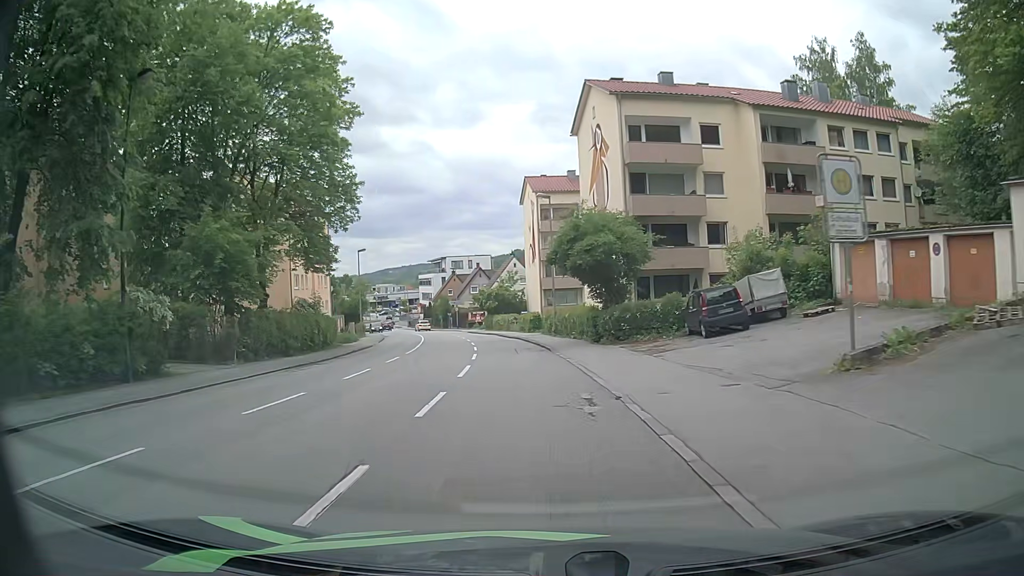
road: tertiary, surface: asphalt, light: Day
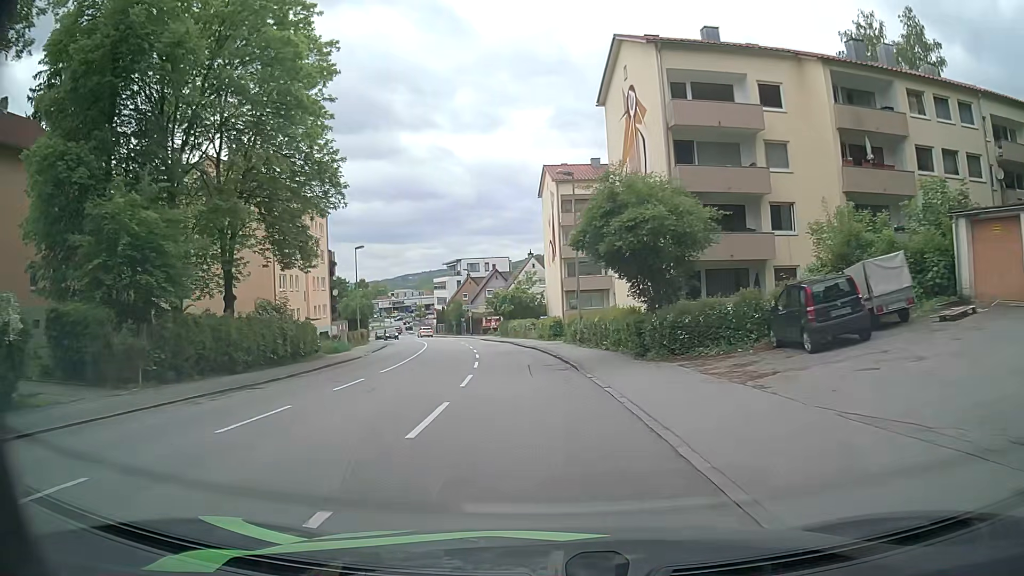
(-0.2, +7.4) m; -2°
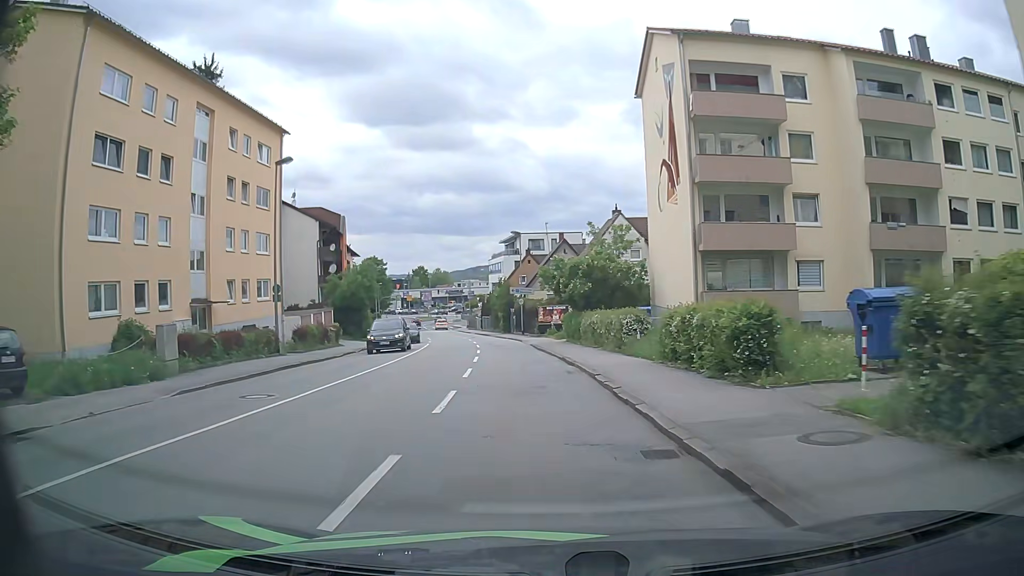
(-2.0, +29.3) m; -8°
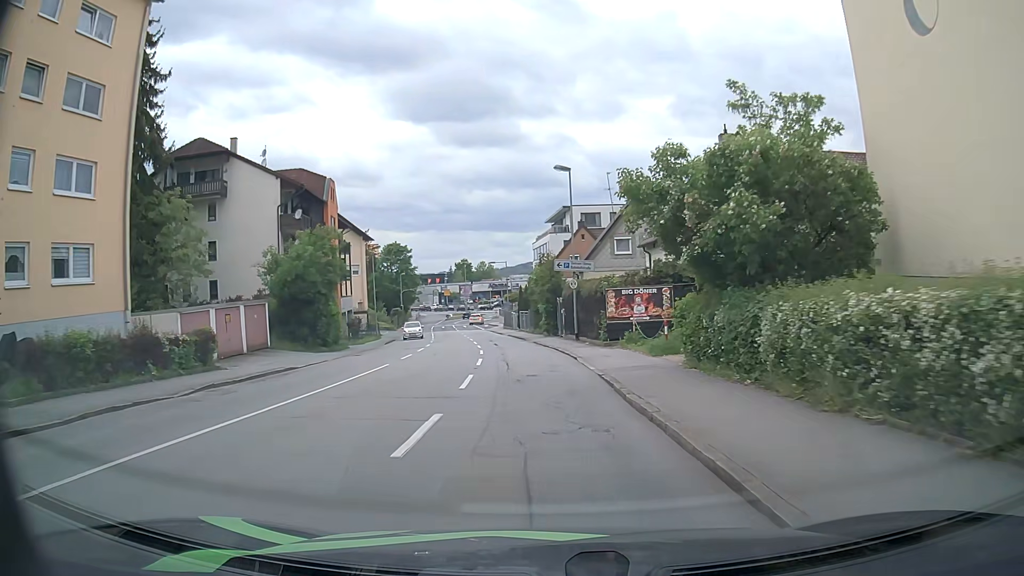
(-0.5, +21.6) m; -3°
(0, +10) (-1, +20) (-2, +30) (-3, +40) (-5, +50) (-6, +60) (-8, +69) (-9, +79) (-9, +89) (-11, +99) m
